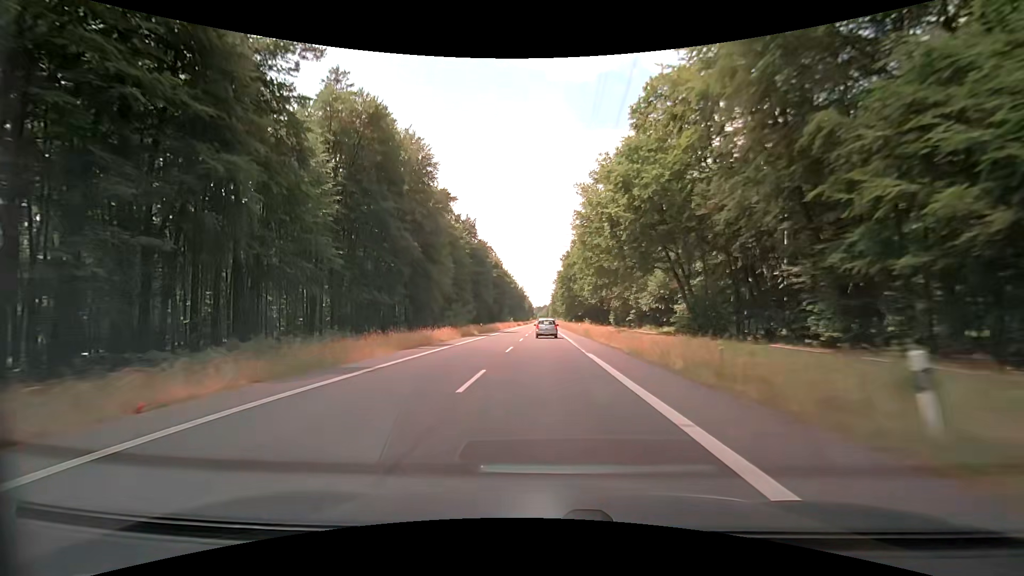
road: secondary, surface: asphalt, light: Day
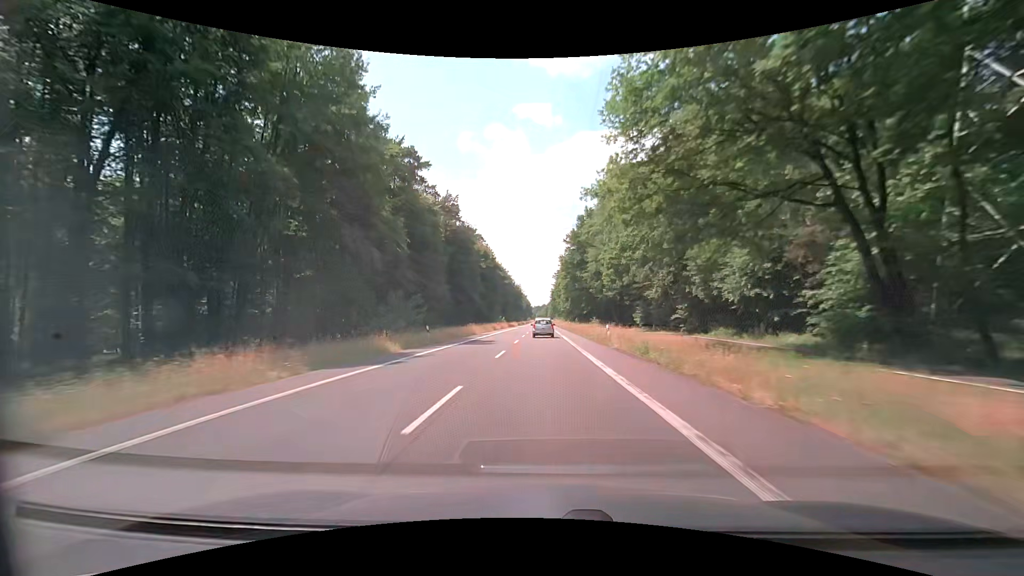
(0.0, +27.3) m; 0°
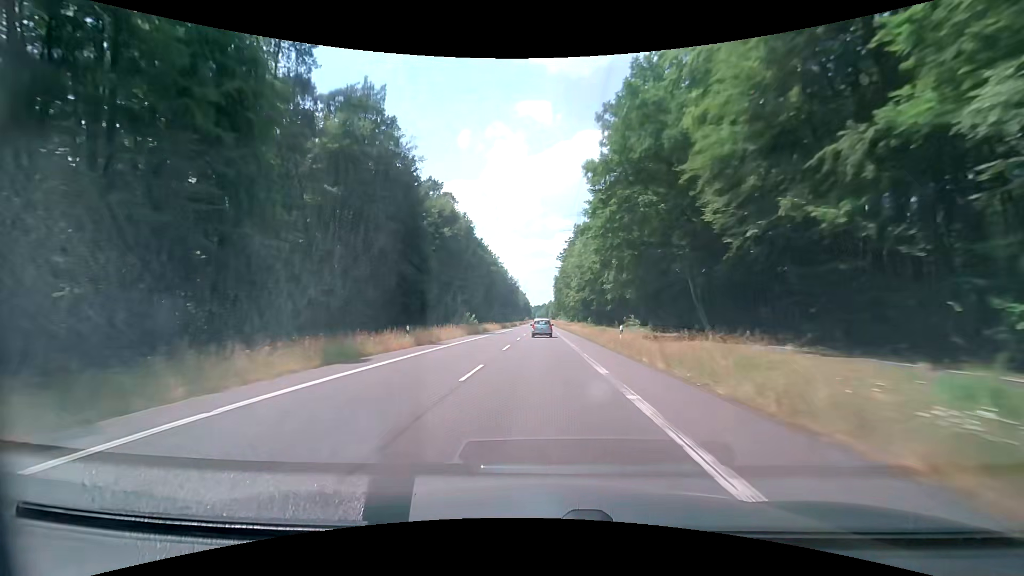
(-0.1, +55.1) m; 0°
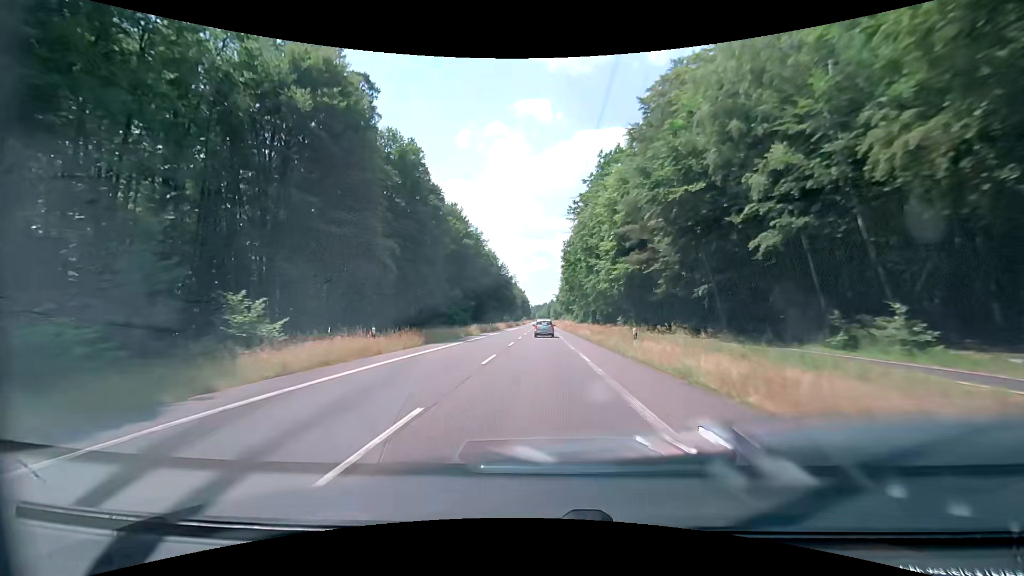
(-0.2, +55.3) m; 0°
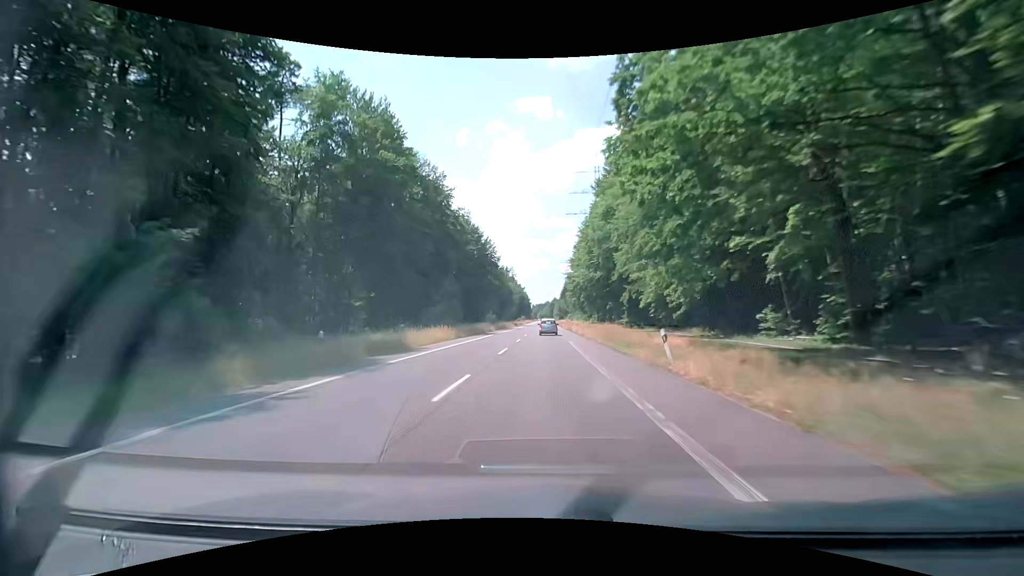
(-0.1, +55.3) m; 0°
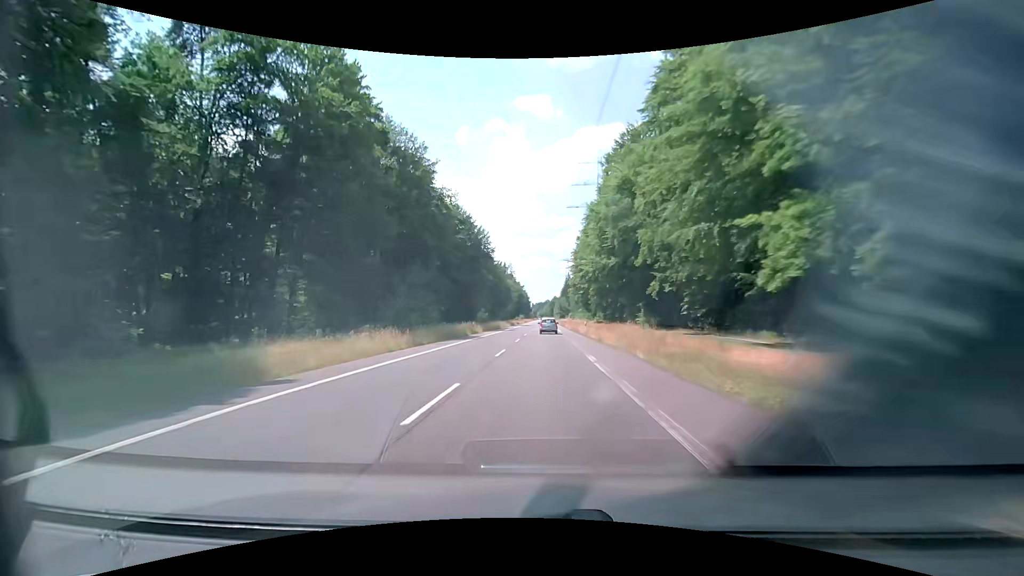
(0.0, +13.7) m; 0°
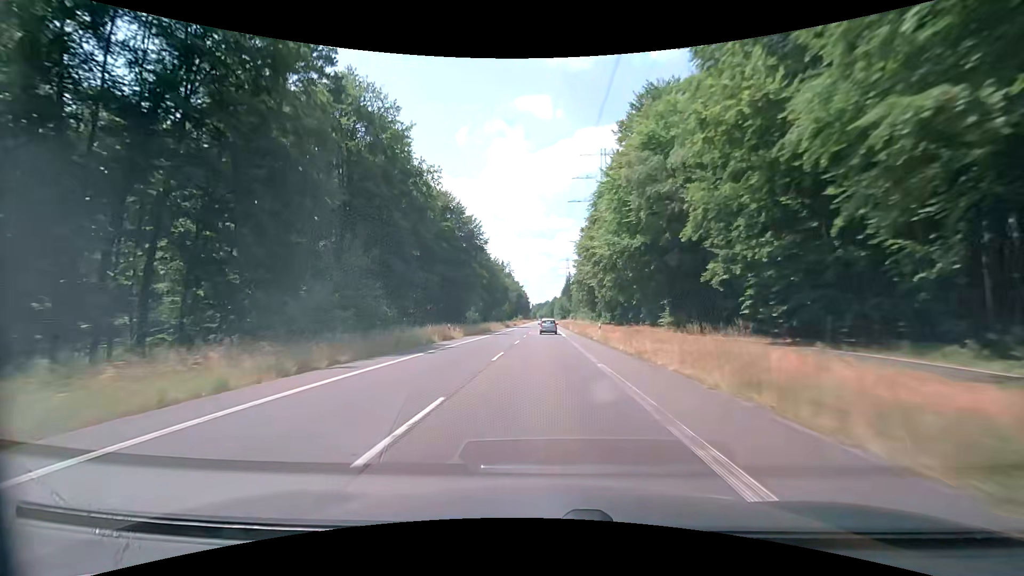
(0.0, +13.7) m; 0°
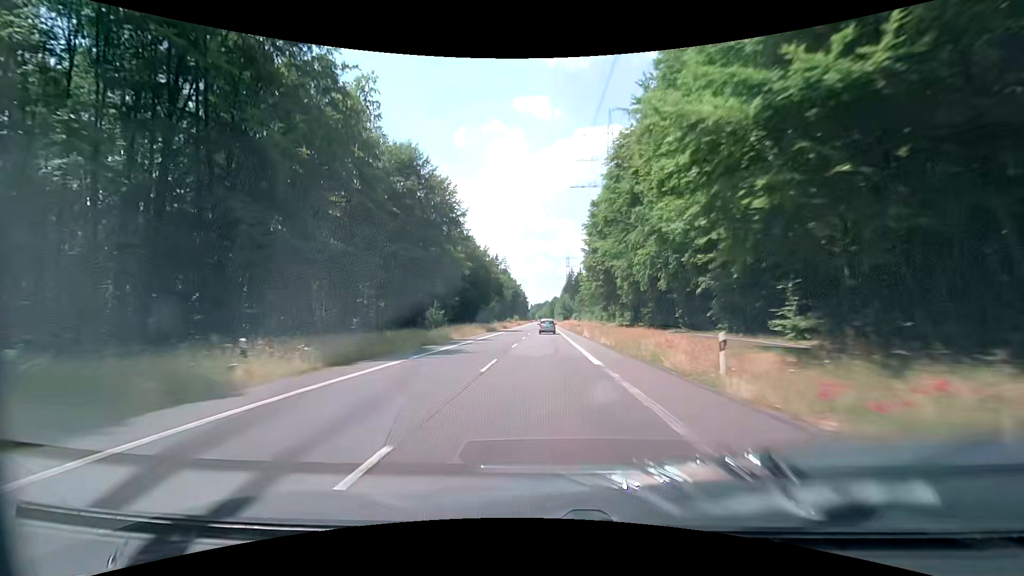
(0.0, +27.3) m; 0°
(0, +10) (0, +20) (0, +30) (0, +40) (0, +50) (0, +60) (0, +70) (0, +80) (0, +90) (0, +100) m
